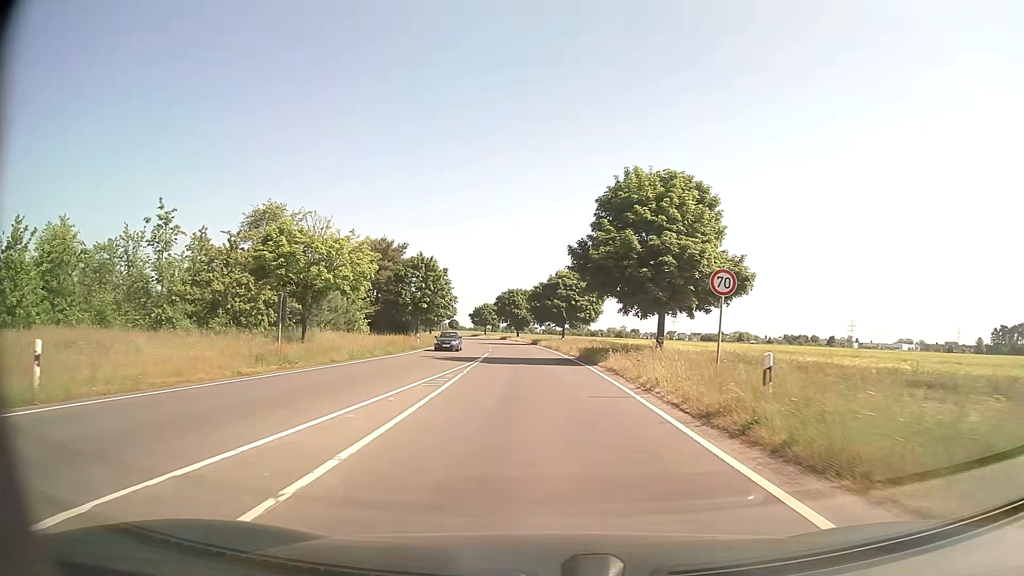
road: secondary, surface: asphalt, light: Day
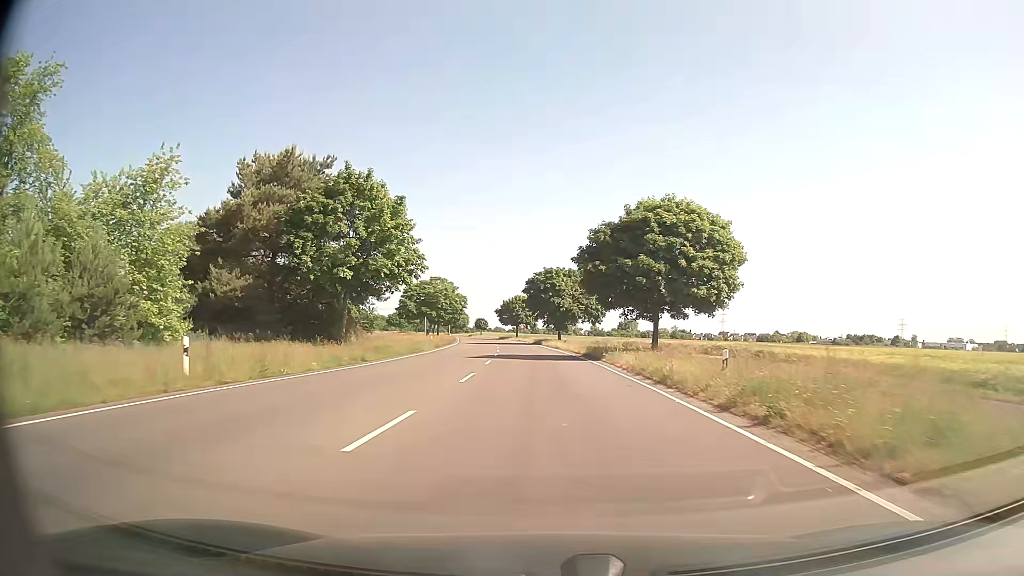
(-1.3, +45.9) m; -3°
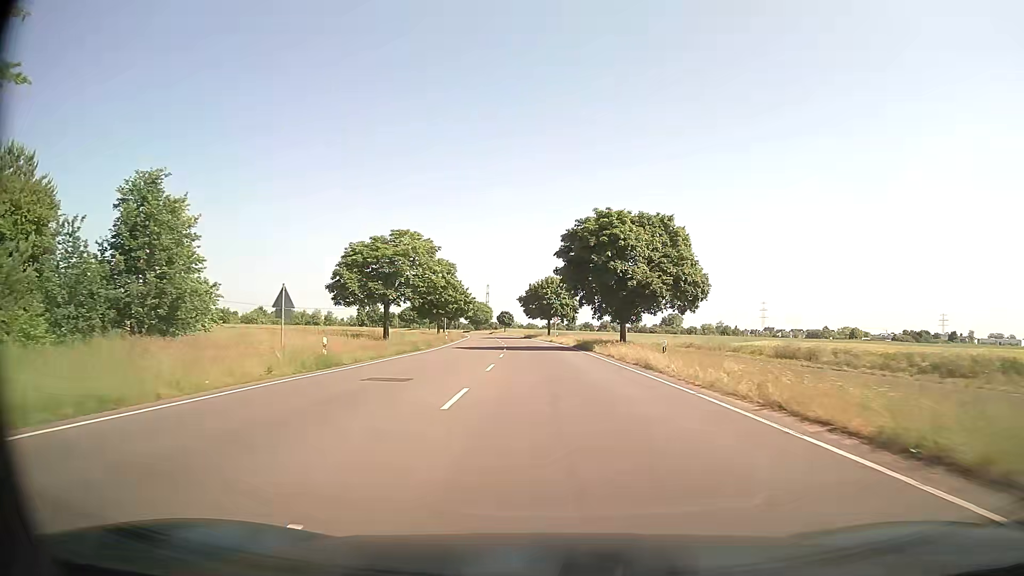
(-1.2, +40.3) m; -3°
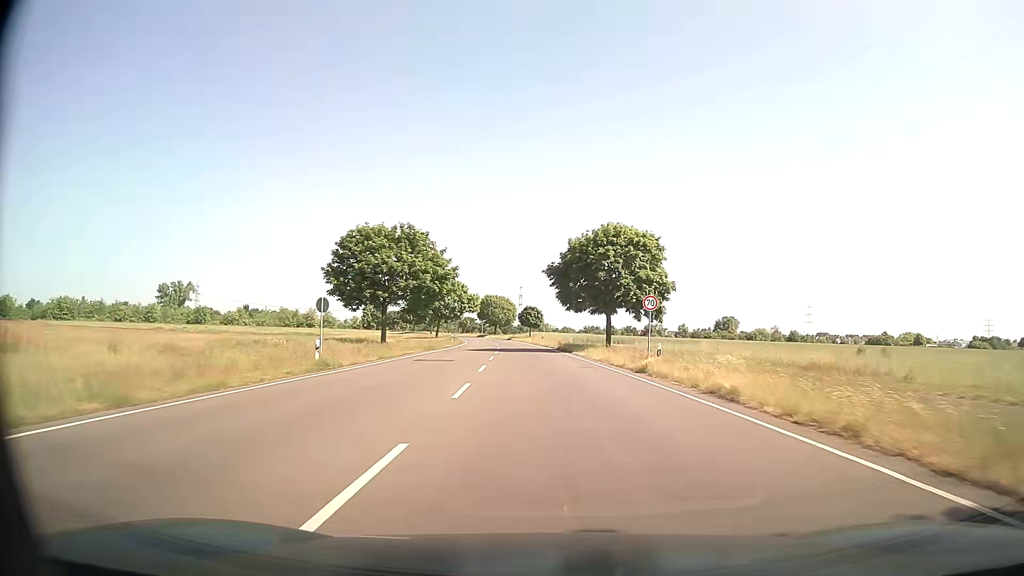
(-1.4, +52.1) m; -3°
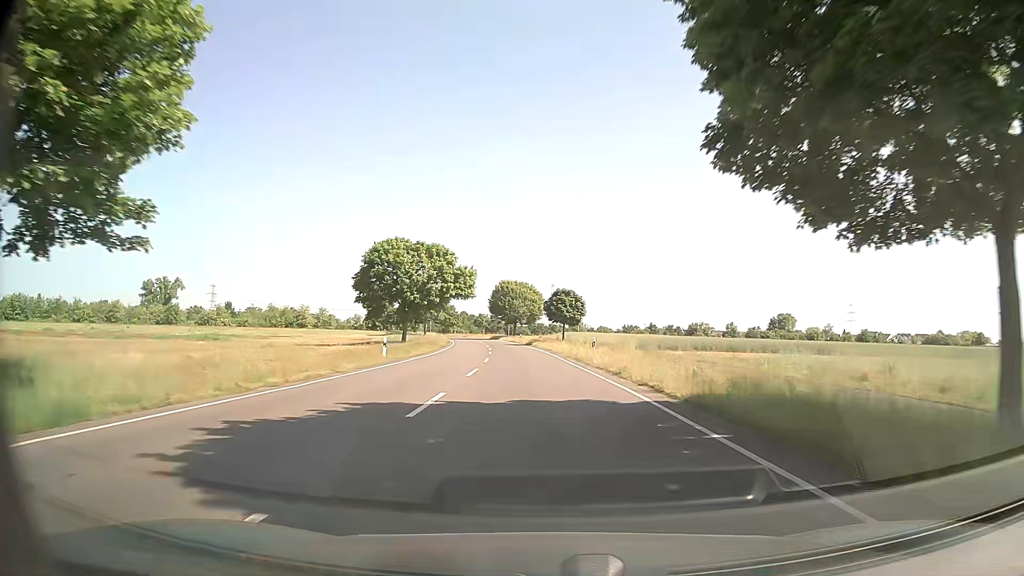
(-1.2, +42.4) m; -3°
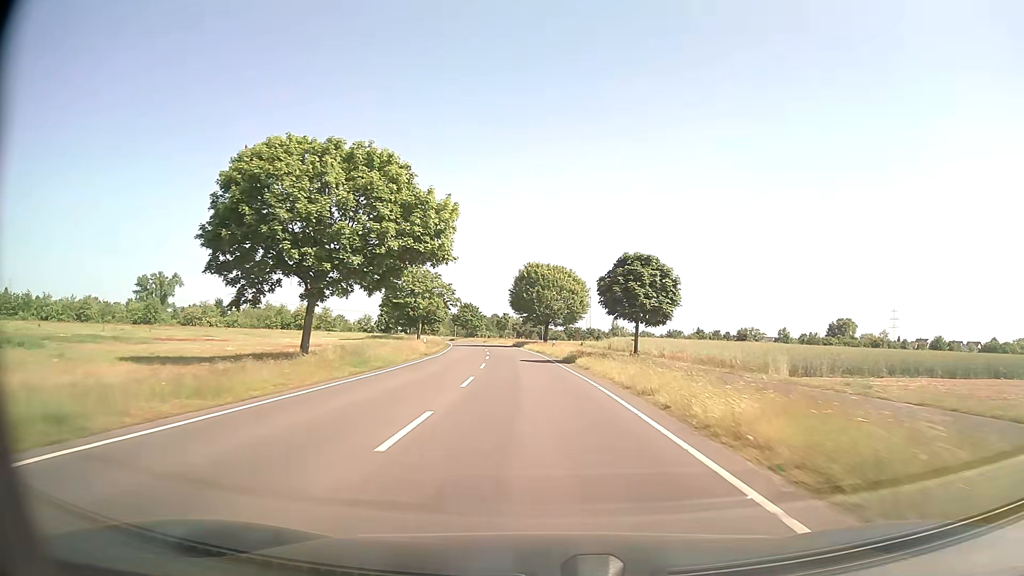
(-0.9, +32.0) m; -3°
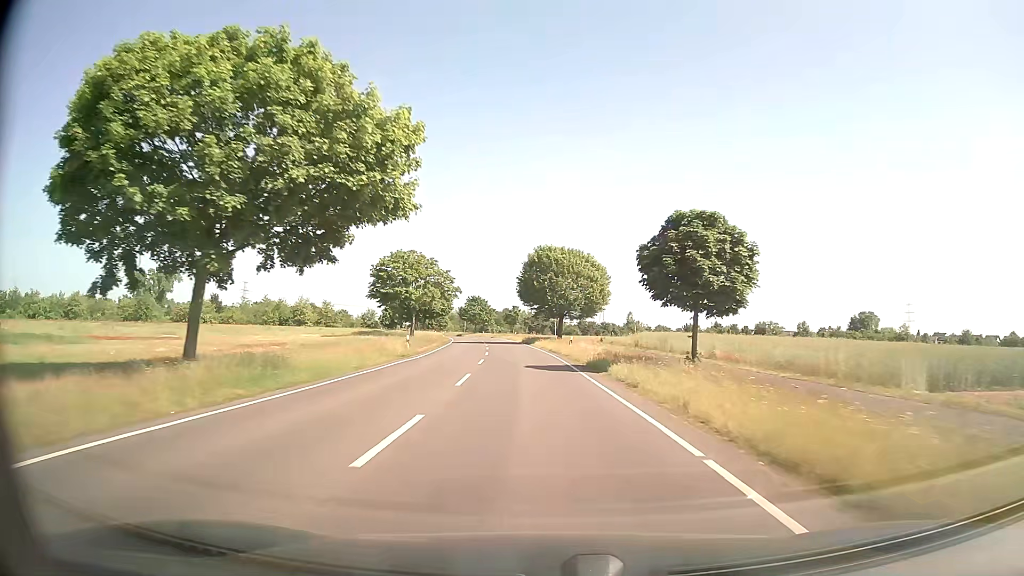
(-0.1, +10.7) m; -1°
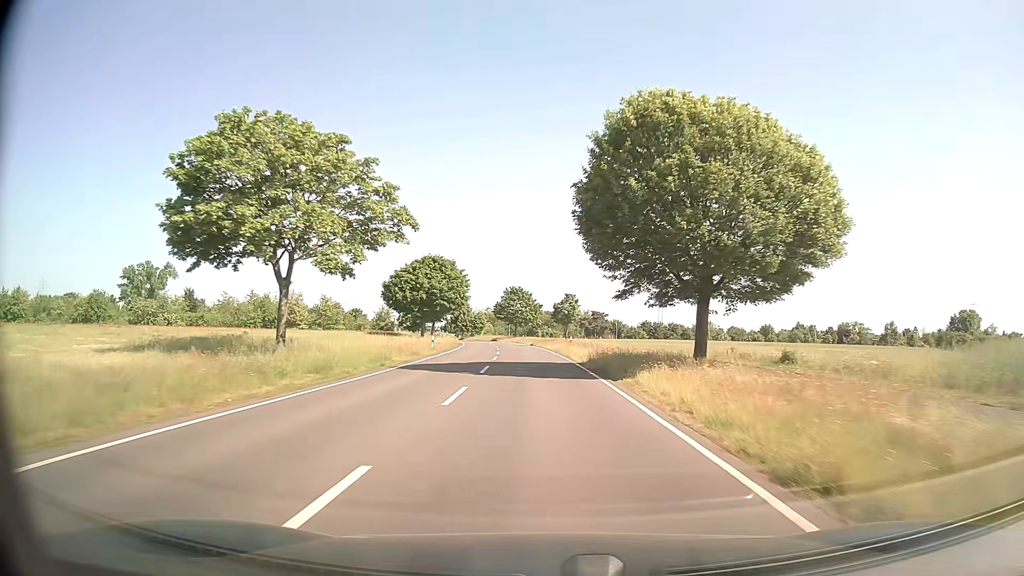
(-1.7, +42.9) m; -4°
(0, +10) (0, +20) (-1, +30) (-1, +40) (-2, +50) (-3, +60) (-4, +70) (-5, +80) (-6, +90) (-7, +100) m
